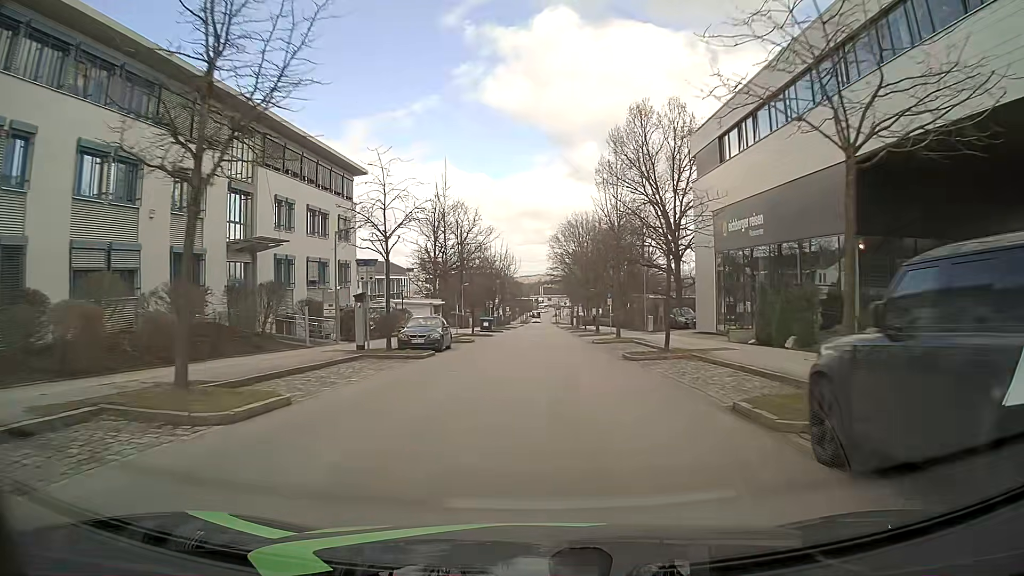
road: residential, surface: asphalt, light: Day
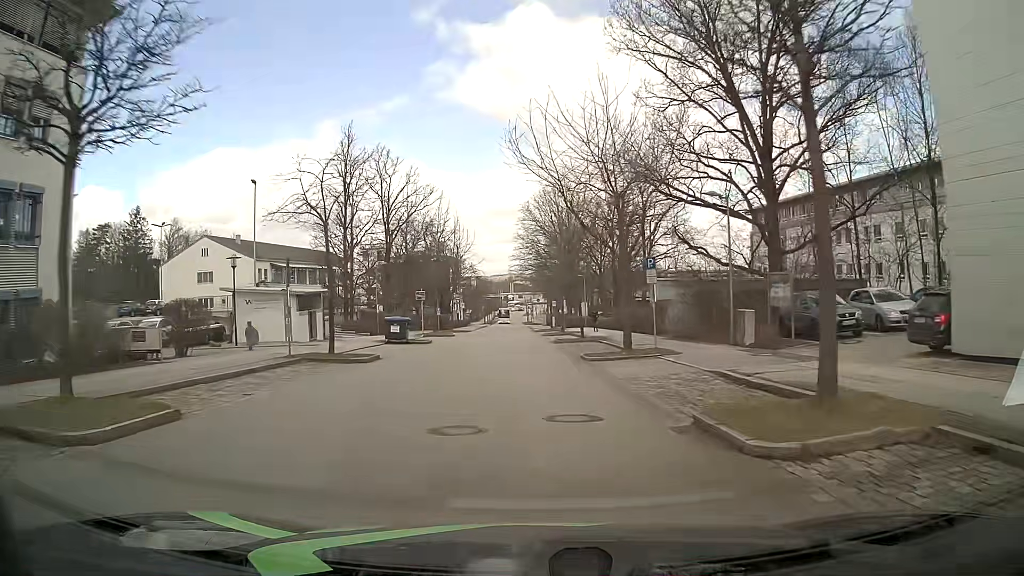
(+0.6, +29.9) m; +2°
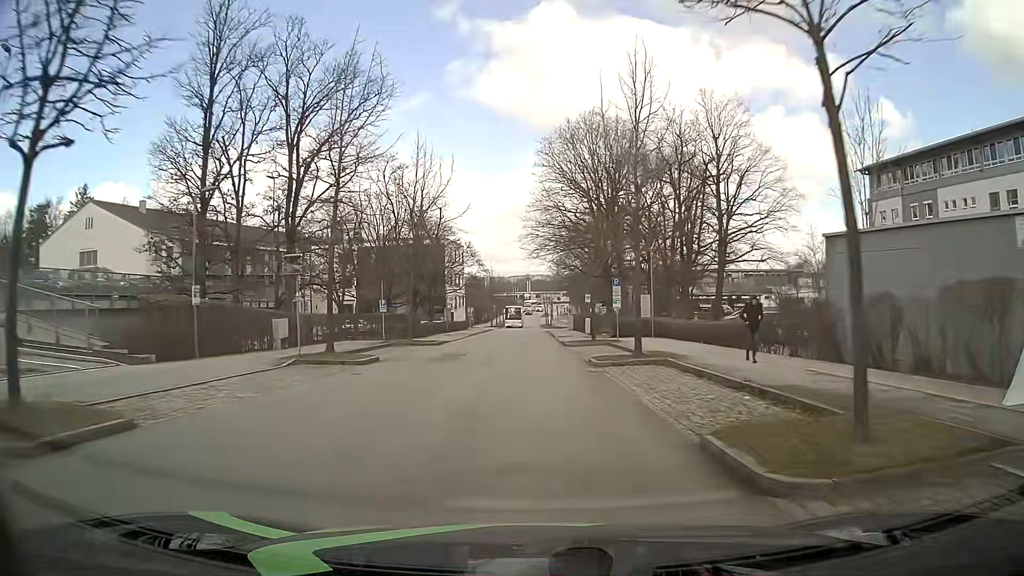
(-0.2, +29.3) m; -1°
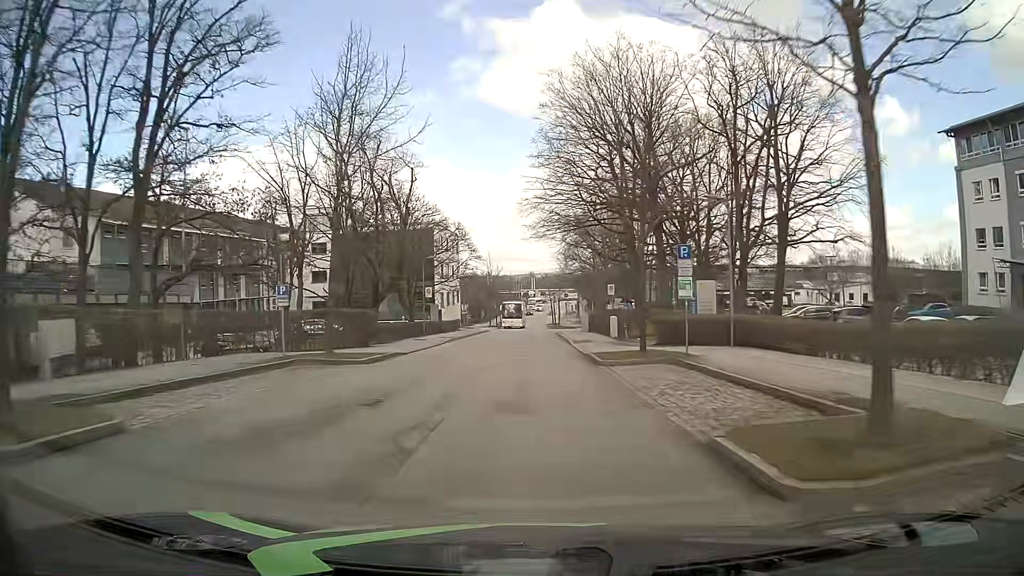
(-0.1, +14.4) m; 0°
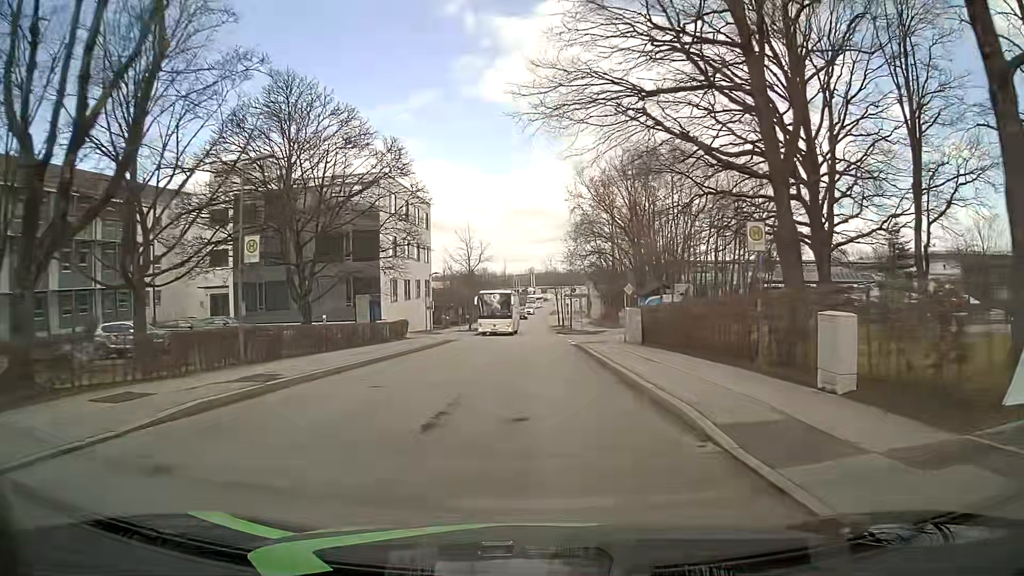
(-0.2, +28.5) m; 0°
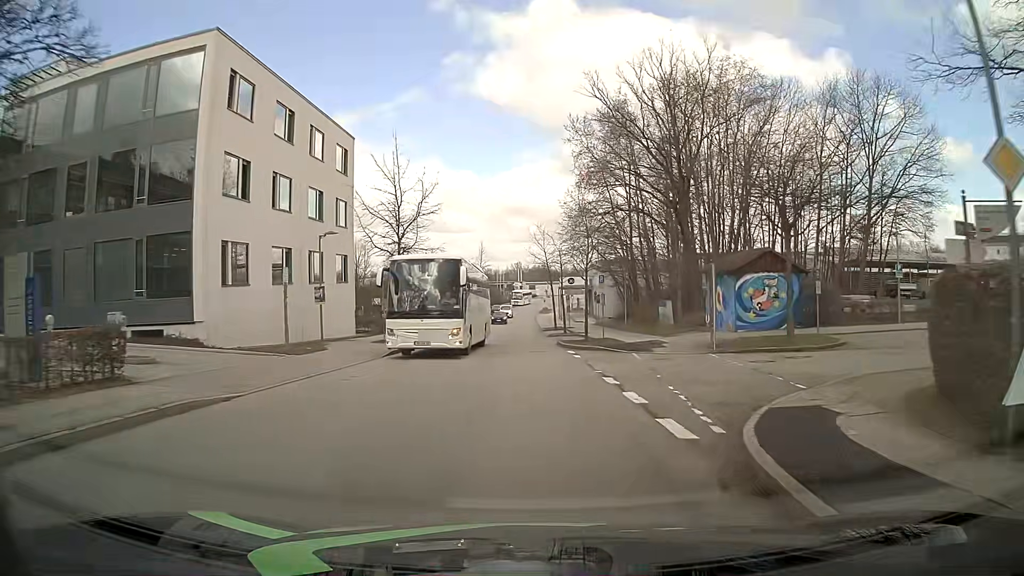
(+0.1, +28.1) m; +1°
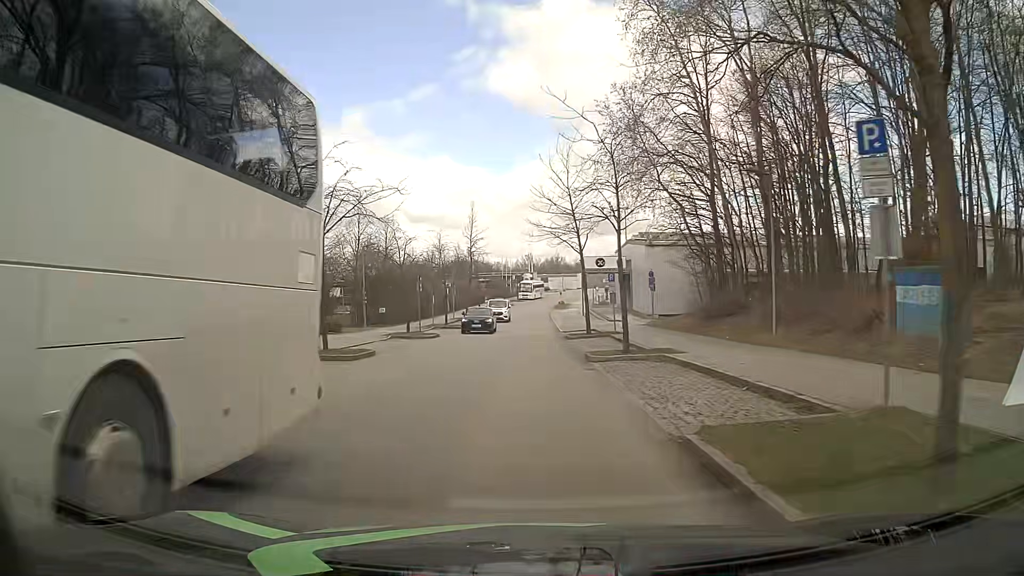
(-0.3, +27.8) m; -2°
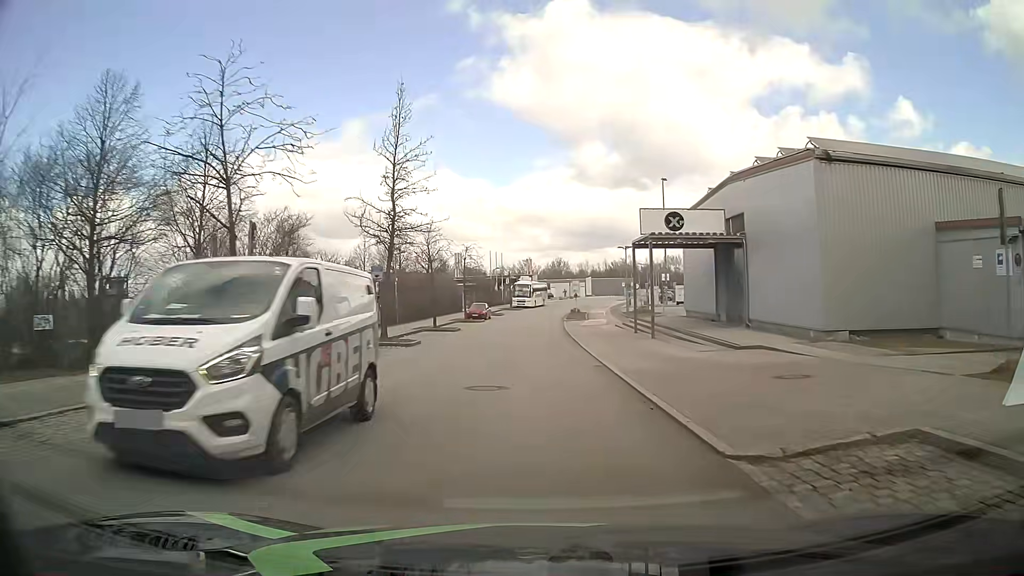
(+0.3, +35.1) m; +1°
(0, +10) (0, +20) (0, +30) (0, +40) (0, +50) (+1, +60) (+1, +70) (+2, +80) (+4, +90) (+6, +100) m
